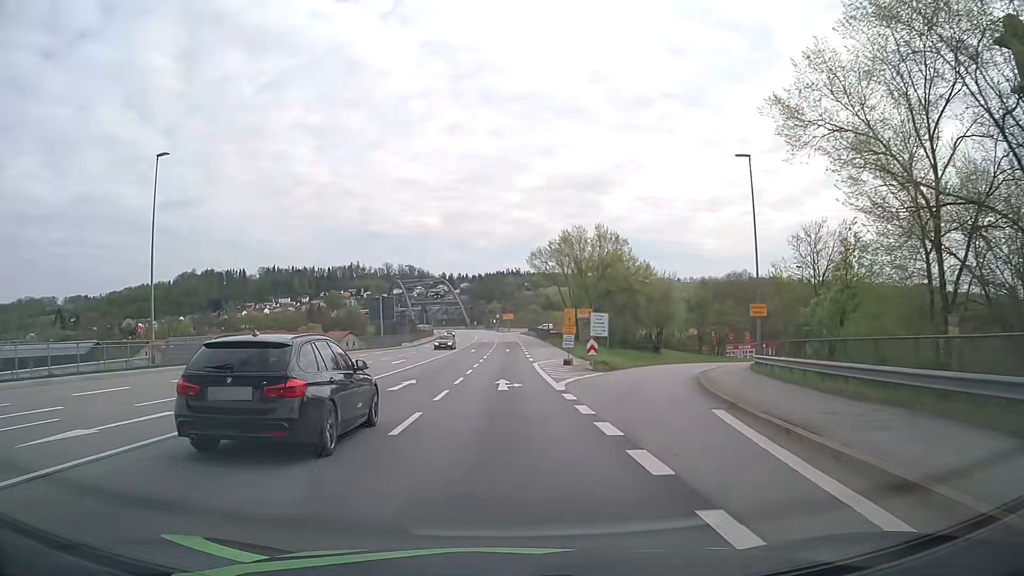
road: primary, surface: asphalt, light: Day
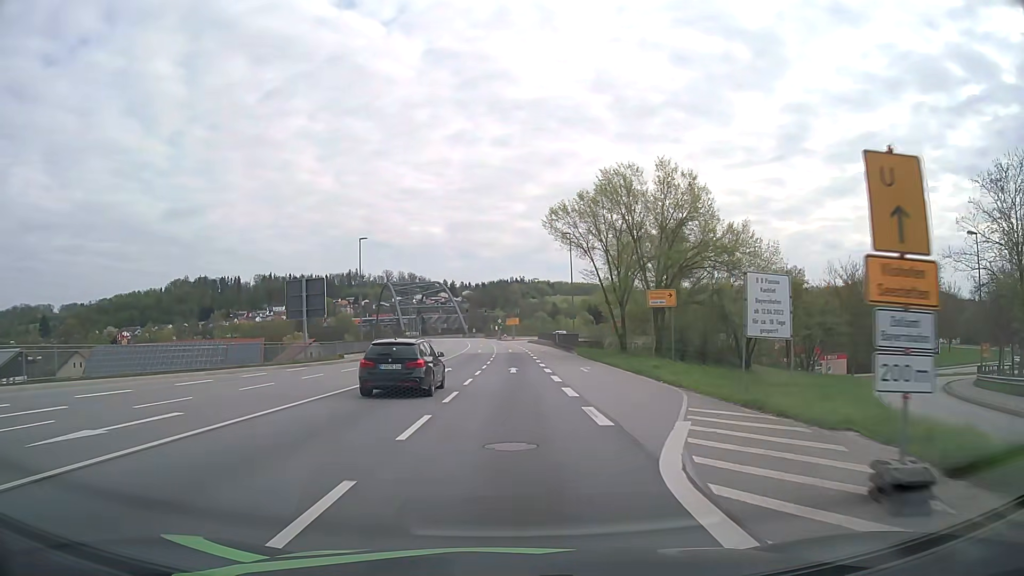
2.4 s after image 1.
(+0.2, +30.3) m; 0°
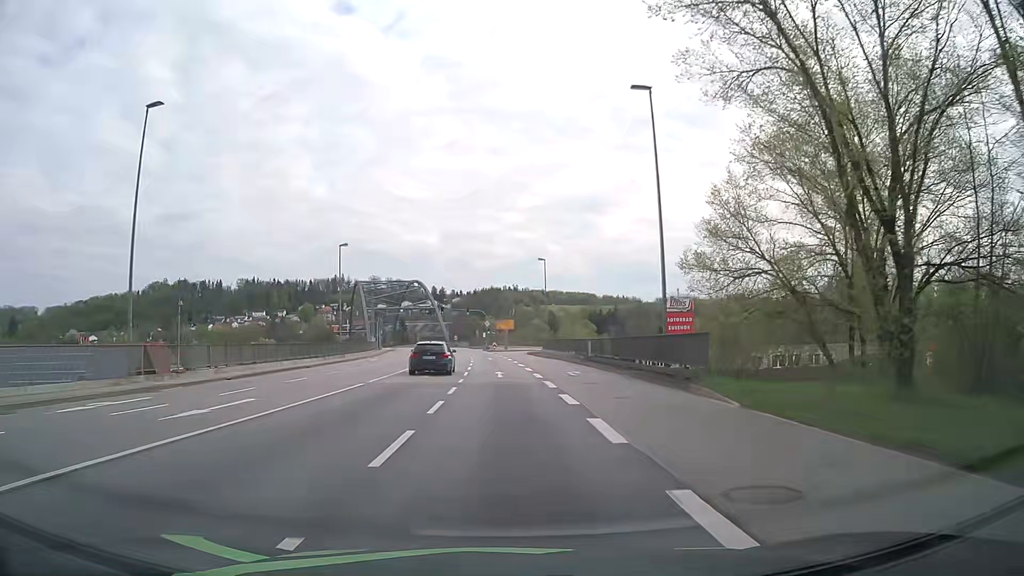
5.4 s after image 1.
(+0.2, +37.6) m; +1°
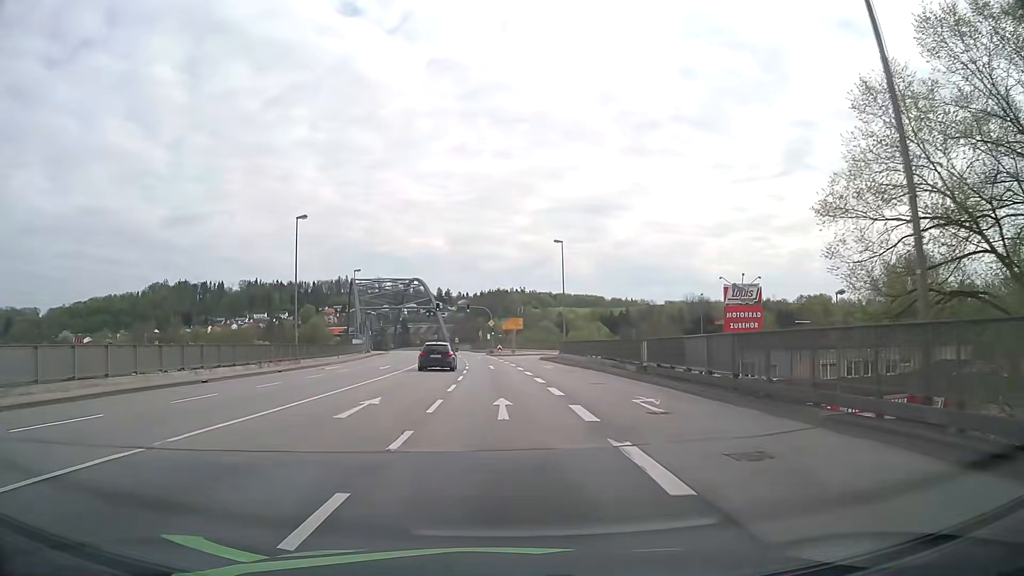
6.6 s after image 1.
(-0.1, +15.0) m; -1°
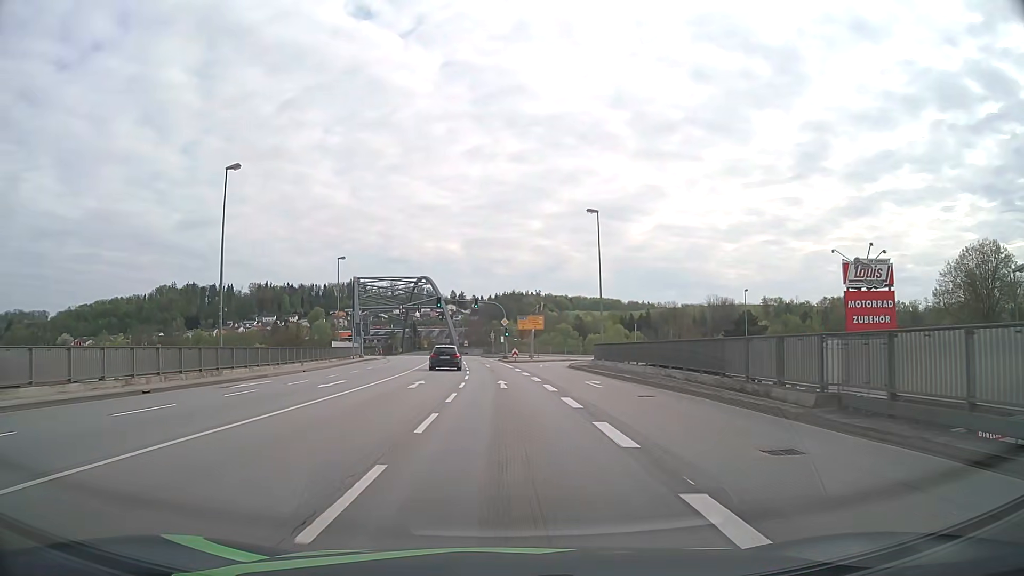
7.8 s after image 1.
(-0.1, +15.1) m; -1°
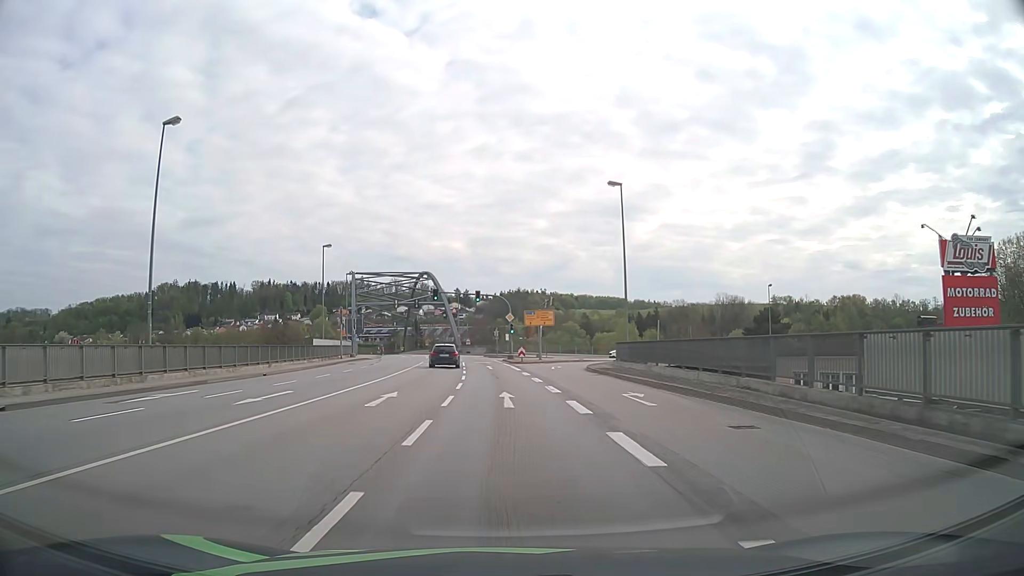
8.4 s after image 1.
(0.0, +7.5) m; 0°
